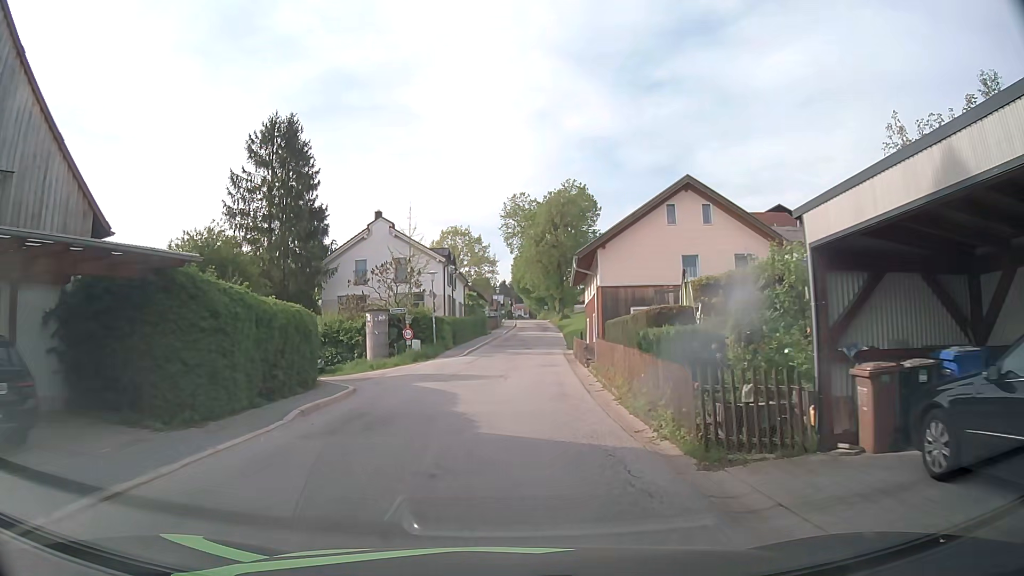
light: Day
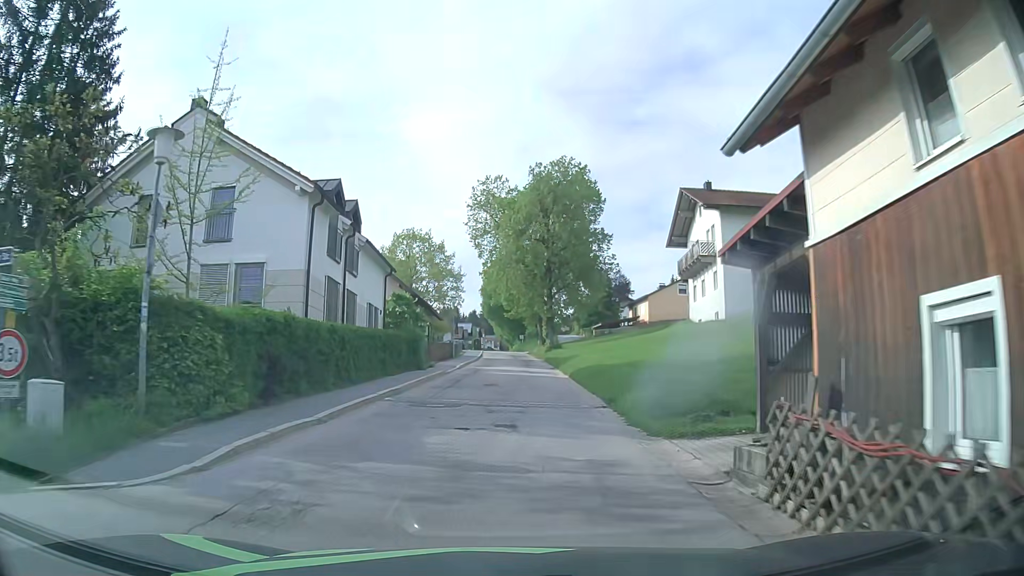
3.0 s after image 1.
(+0.7, +28.8) m; +2°
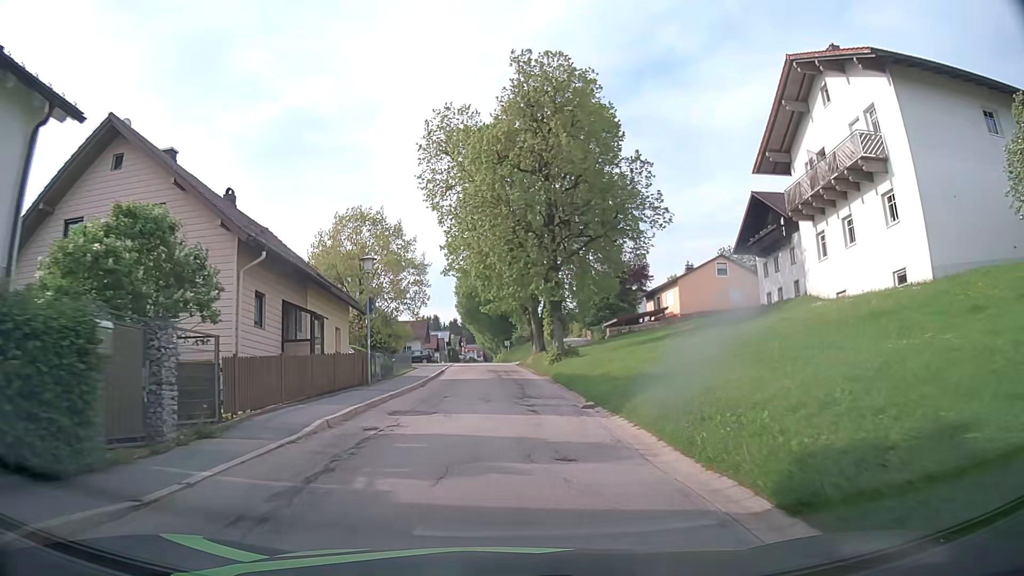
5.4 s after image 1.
(+0.8, +25.6) m; +2°
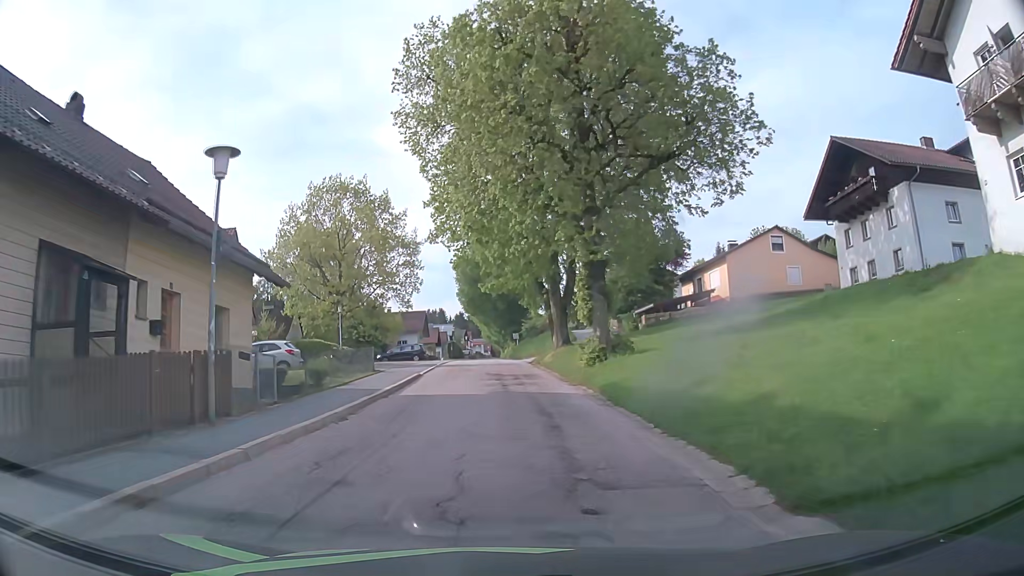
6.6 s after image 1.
(-0.1, +13.6) m; 0°
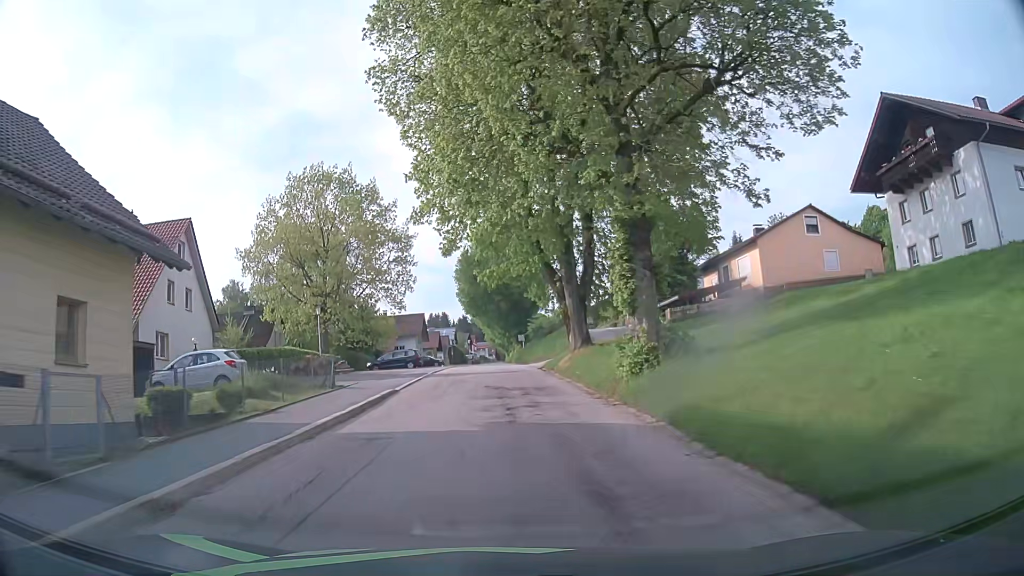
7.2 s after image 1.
(0.0, +6.9) m; -1°
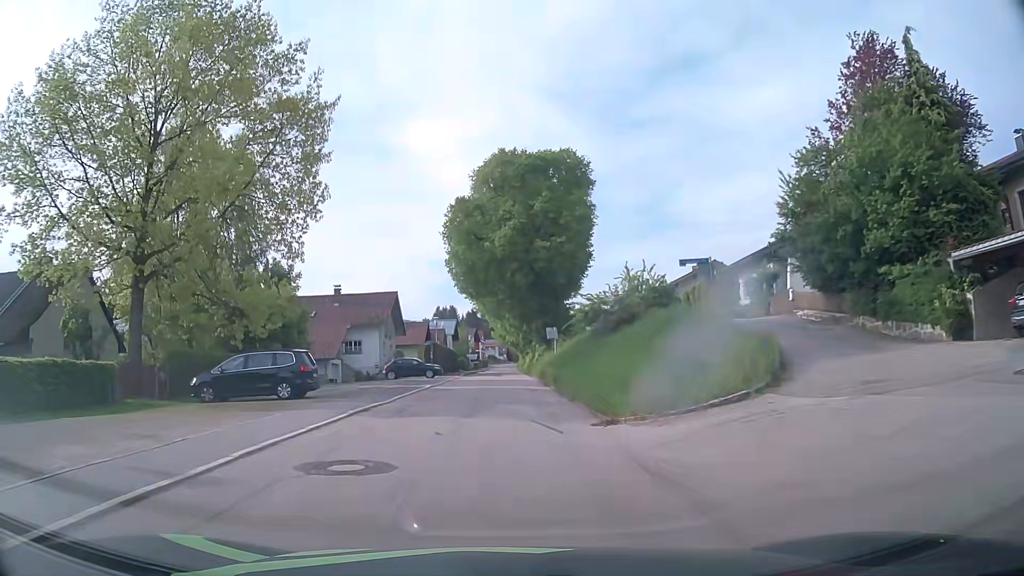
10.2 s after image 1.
(-0.1, +34.6) m; -1°
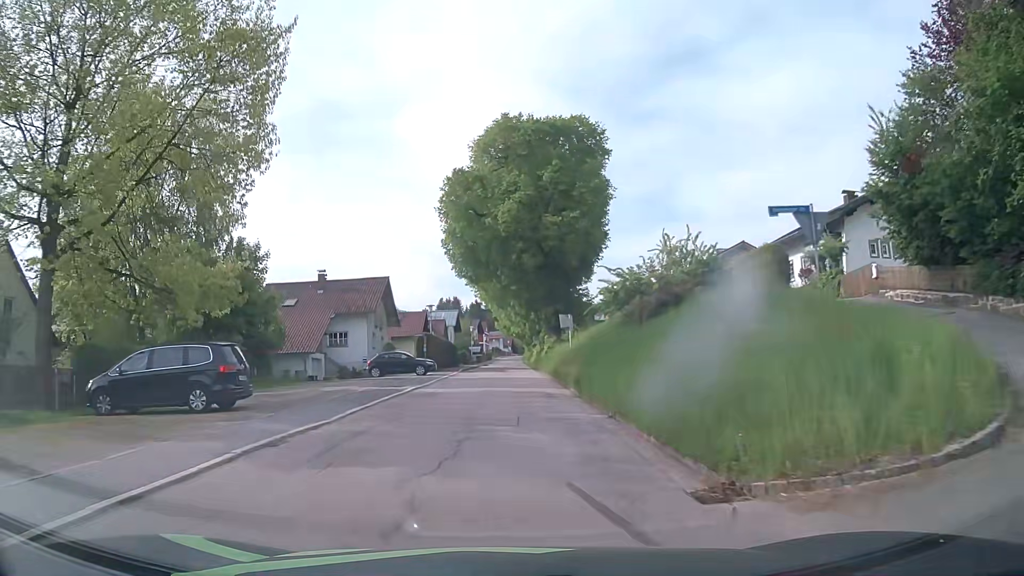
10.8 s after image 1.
(0.0, +6.9) m; -1°
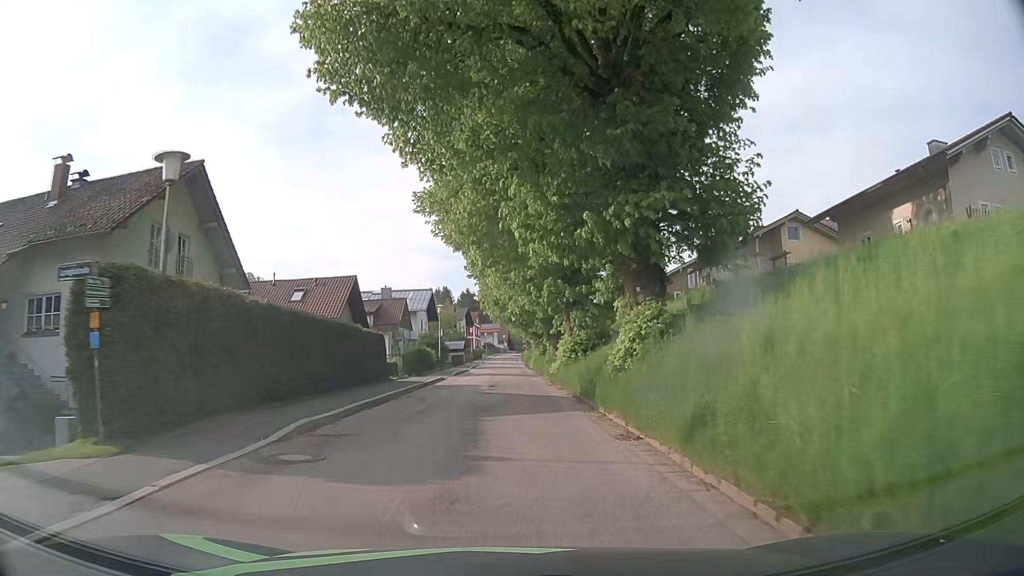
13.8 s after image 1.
(+0.3, +35.8) m; 0°
(0, +10) (0, +20) (0, +30) (0, +40) (0, +50) (0, +60) (0, +70) (0, +80) (+1, +90) (+1, +100) m
